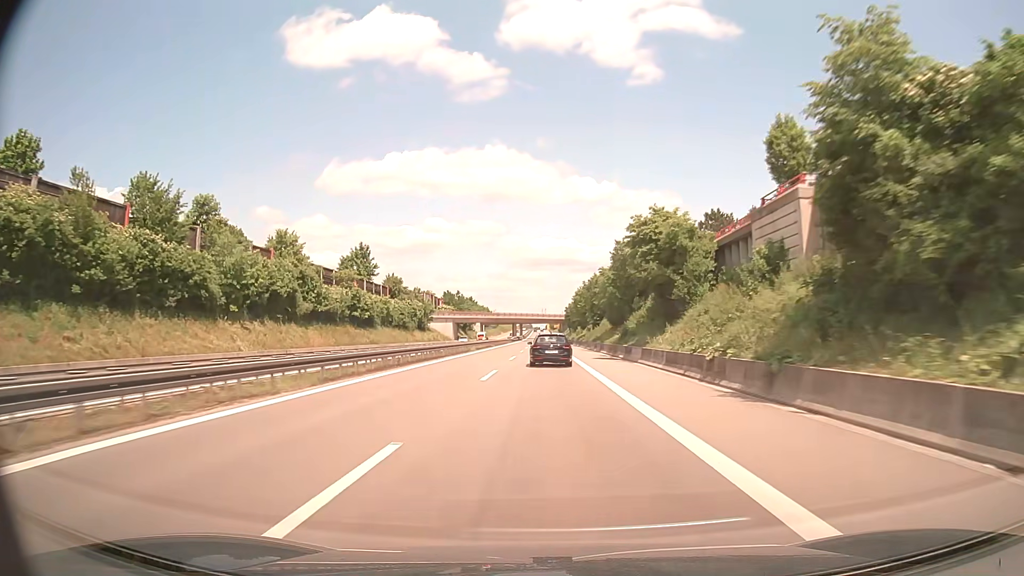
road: trunk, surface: asphalt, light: Day
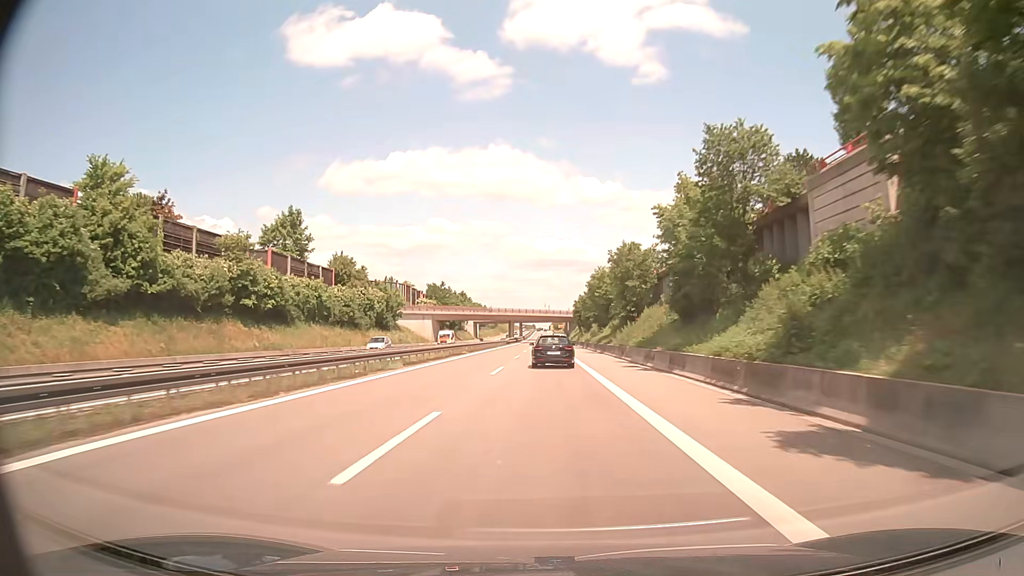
(-0.1, +32.4) m; -1°
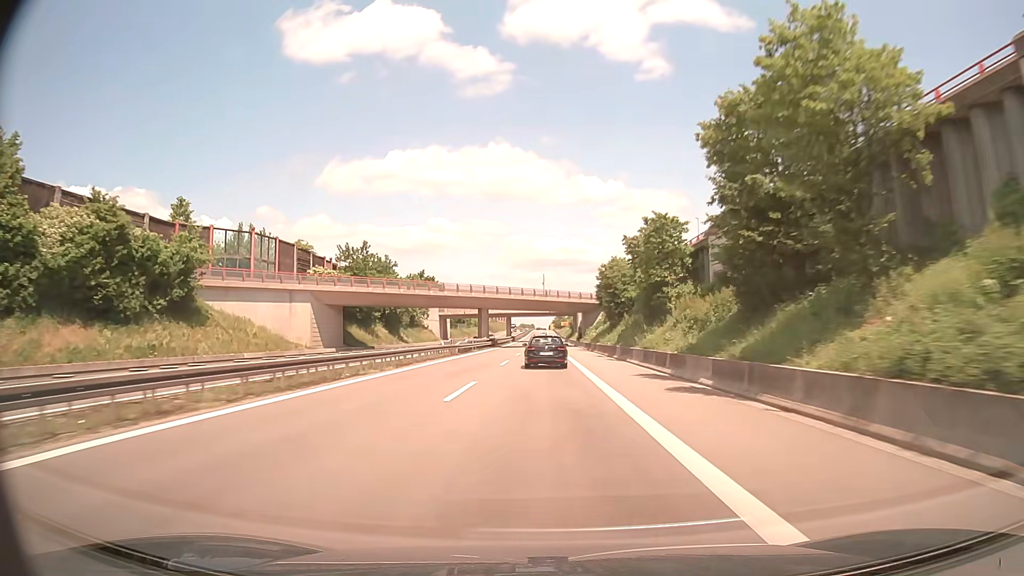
(+0.2, +64.3) m; 0°
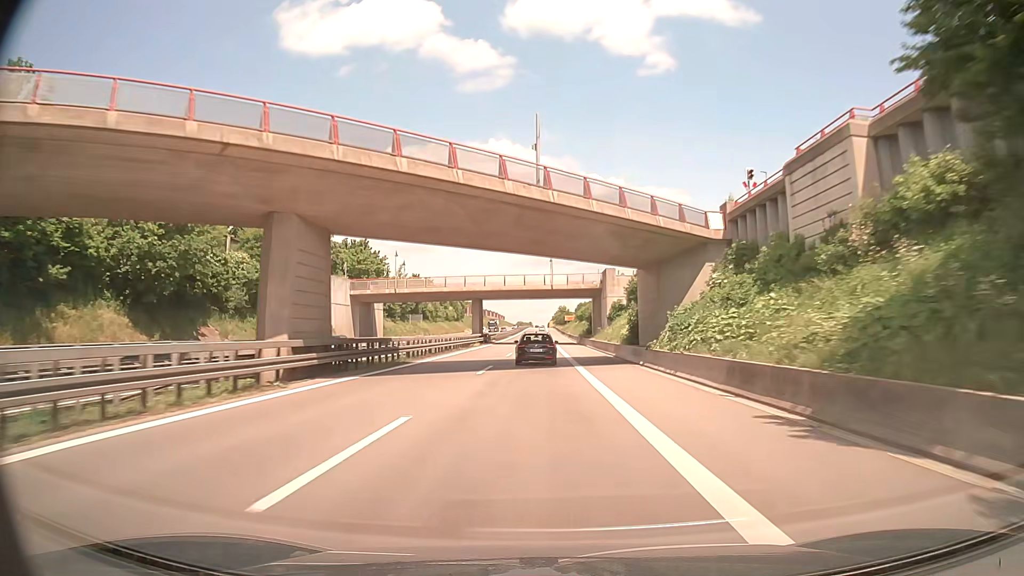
(0.0, +63.4) m; 0°
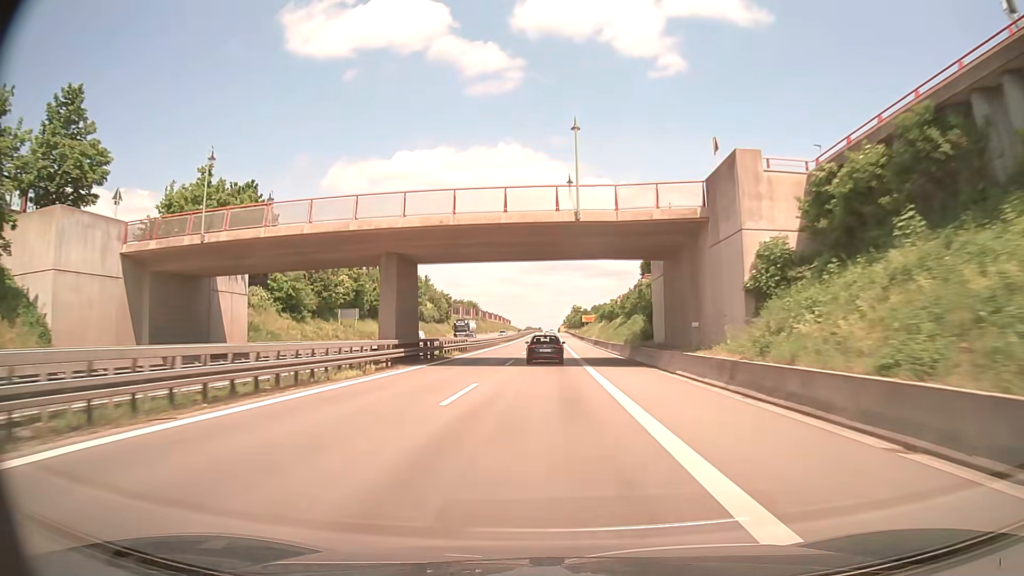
(-0.2, +45.9) m; -1°
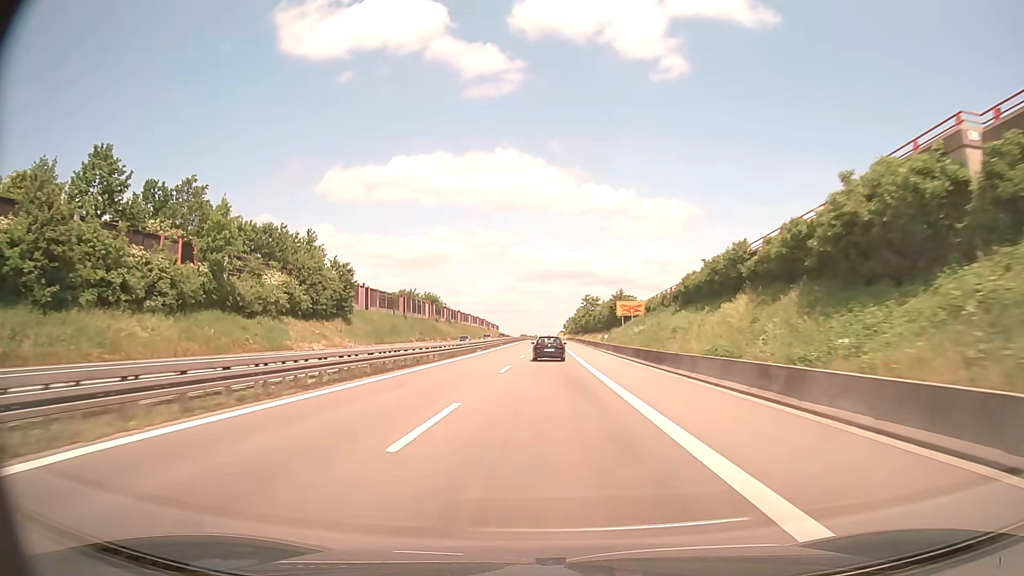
(+0.2, +77.9) m; 0°
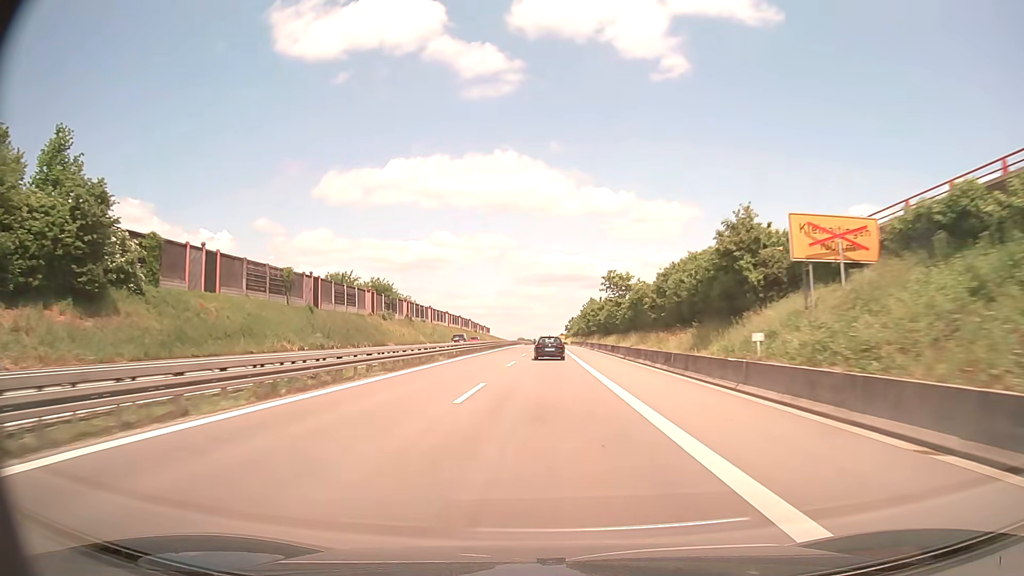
(+0.2, +48.4) m; 0°
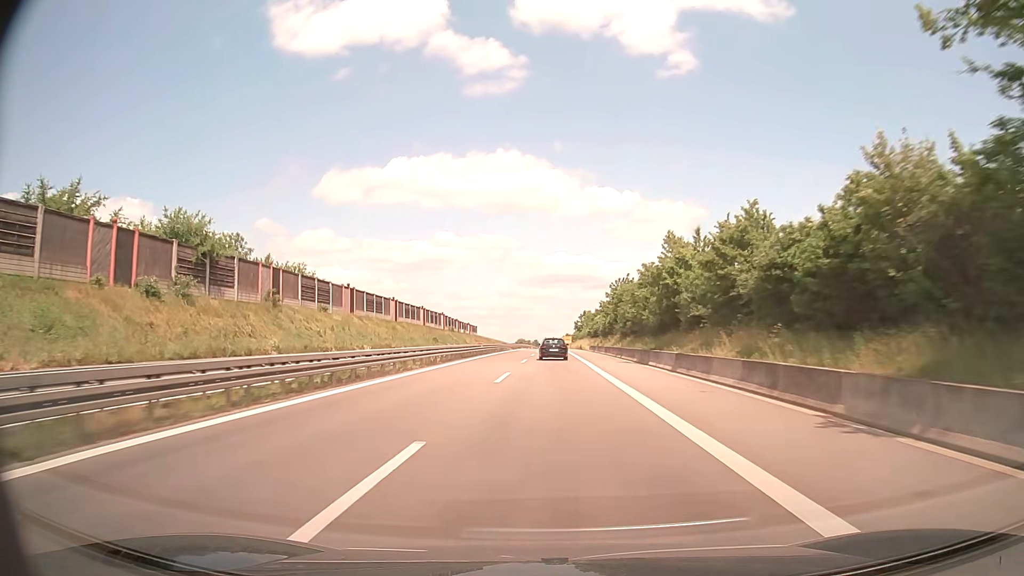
(-0.1, +65.7) m; 0°
(0, +10) (0, +20) (0, +30) (0, +40) (0, +50) (0, +60) (0, +70) (+1, +80) (+1, +90) (+1, +100) m
